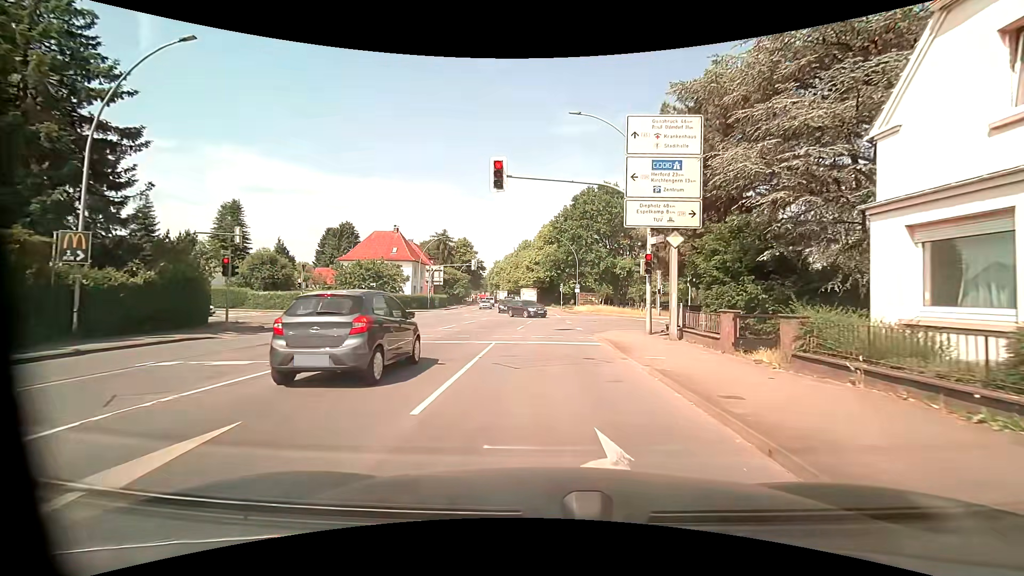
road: primary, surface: asphalt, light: Day
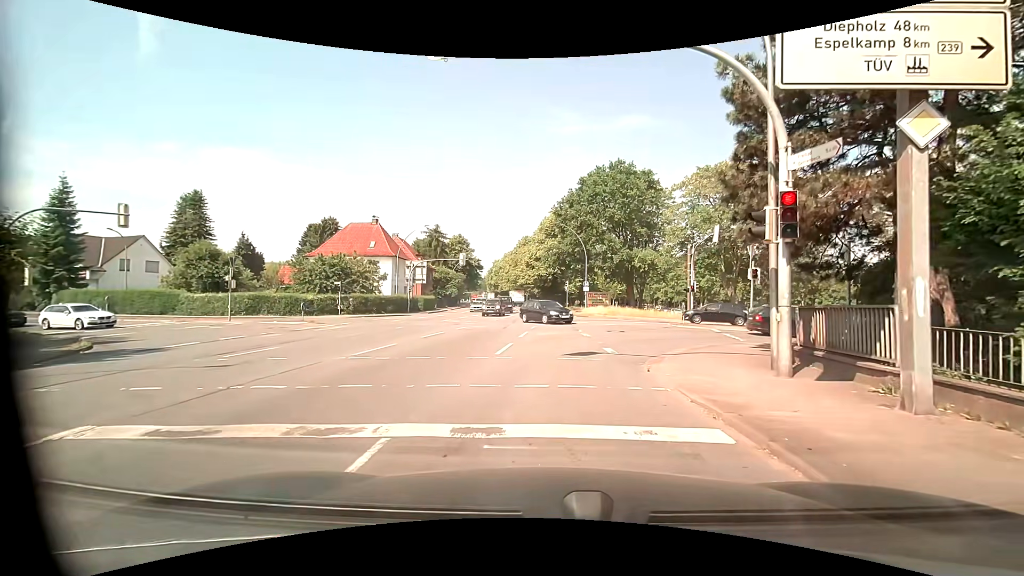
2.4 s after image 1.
(0.0, +10.3) m; 0°
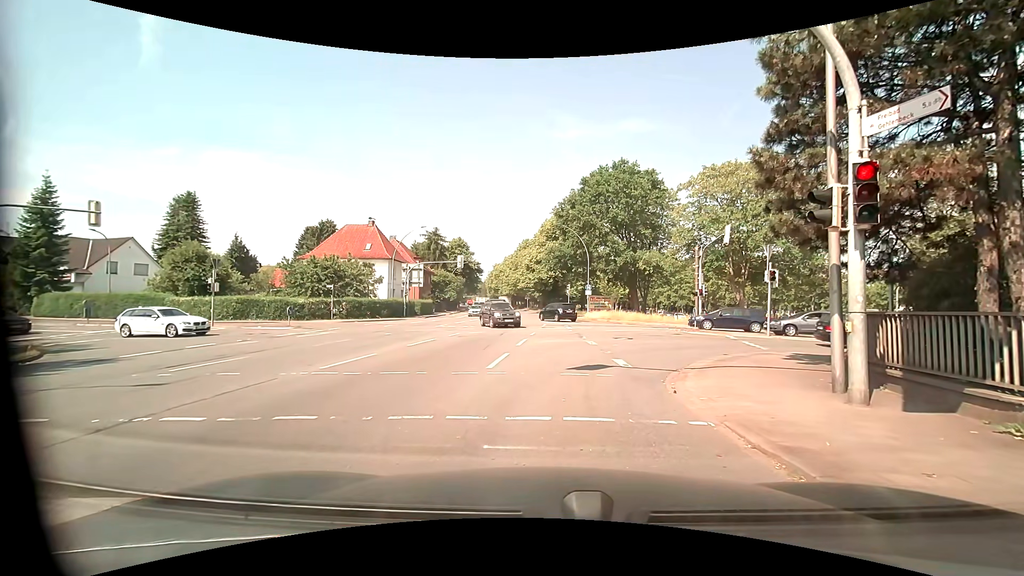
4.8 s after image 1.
(0.0, +1.8) m; -1°
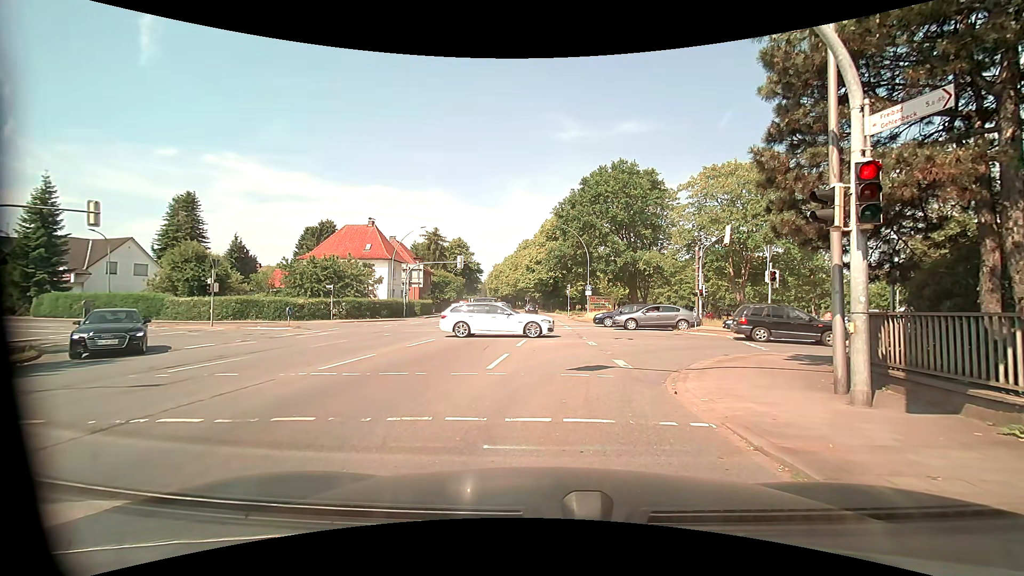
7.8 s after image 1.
(0.0, +0.1) m; 0°
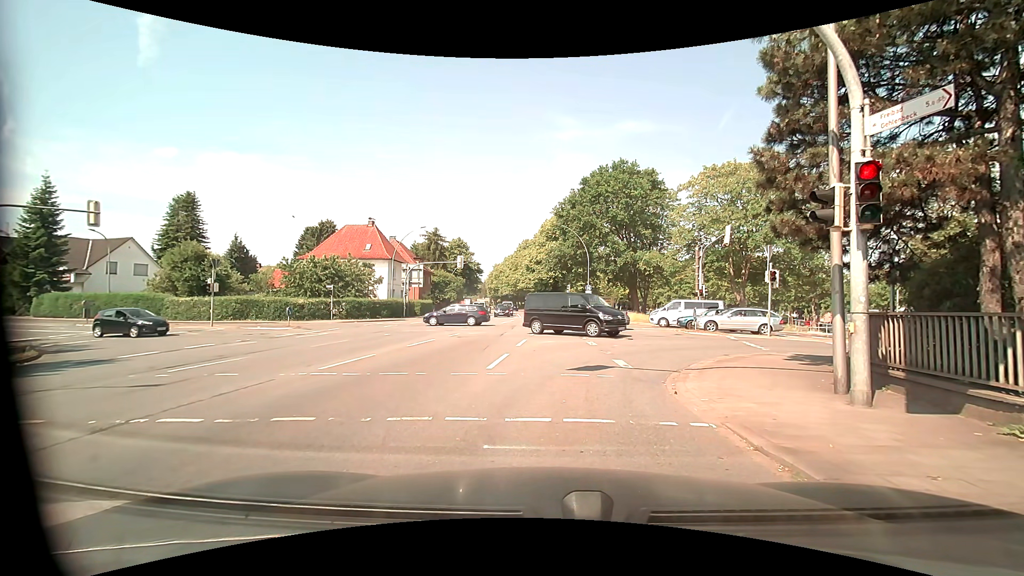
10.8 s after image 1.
(0.0, 0.0) m; 0°
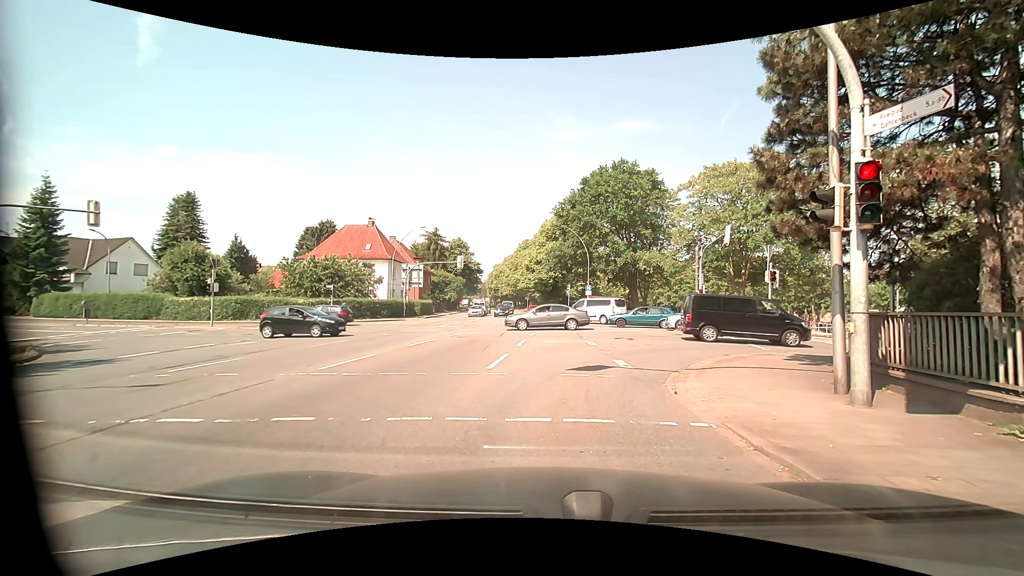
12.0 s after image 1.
(0.0, 0.0) m; 0°
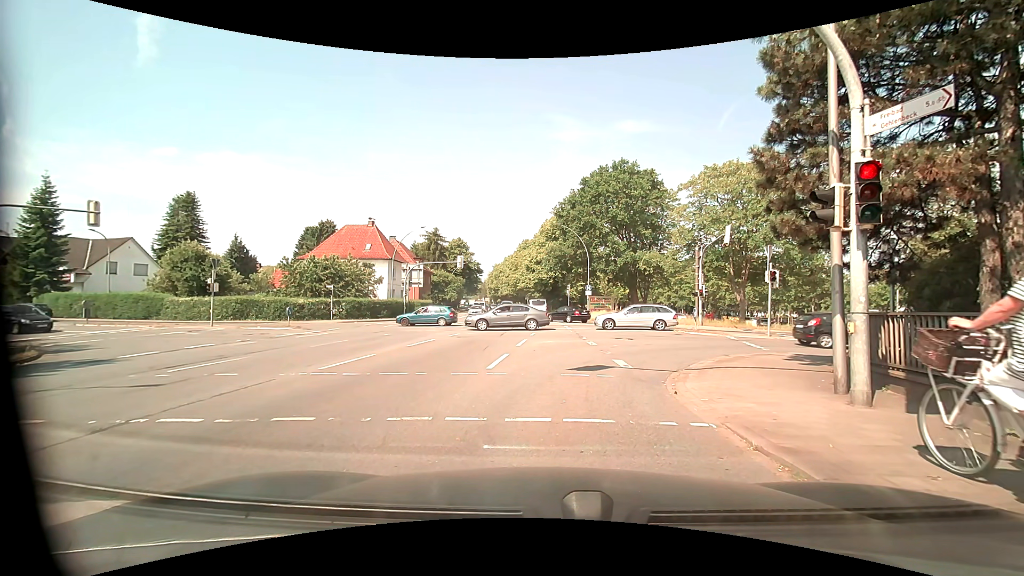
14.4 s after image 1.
(0.0, 0.0) m; 0°
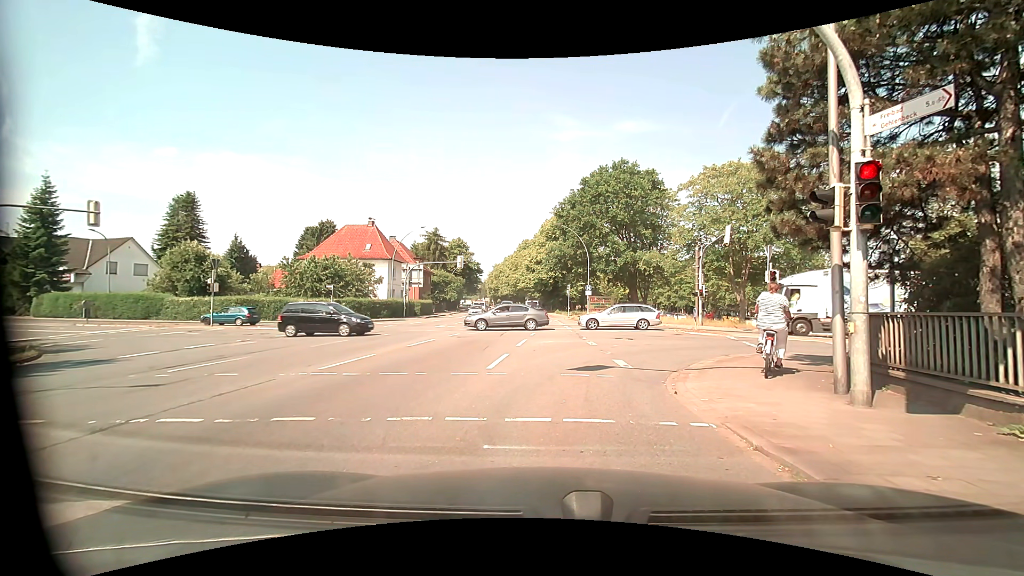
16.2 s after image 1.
(0.0, 0.0) m; 0°
(0, +10) (+4, +19) (+12, +24) (+22, +24) (+32, +24) (+42, +24) (+52, +23) (+62, +22) (+72, +21) (+82, +20) m
